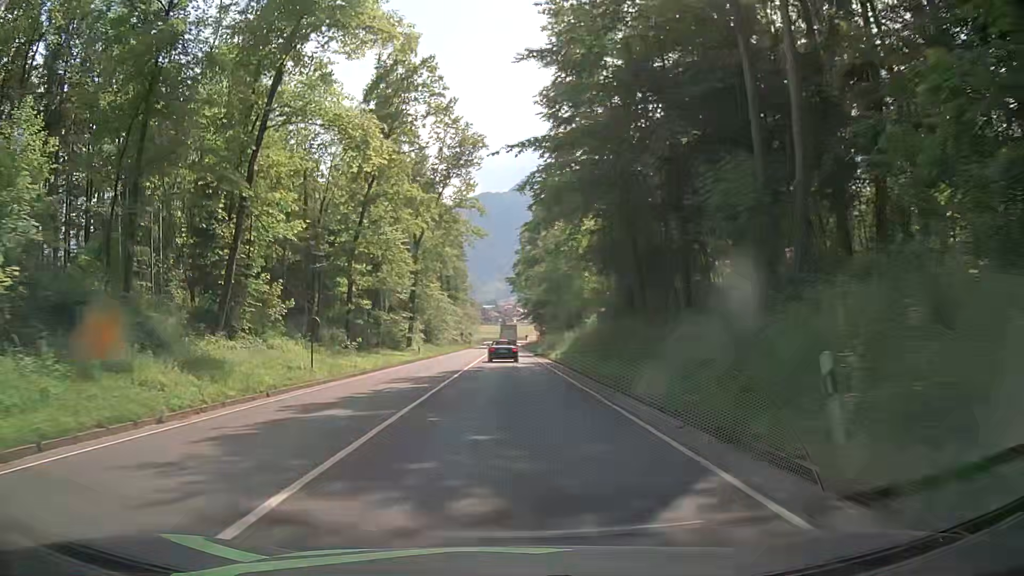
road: primary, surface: asphalt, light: Day
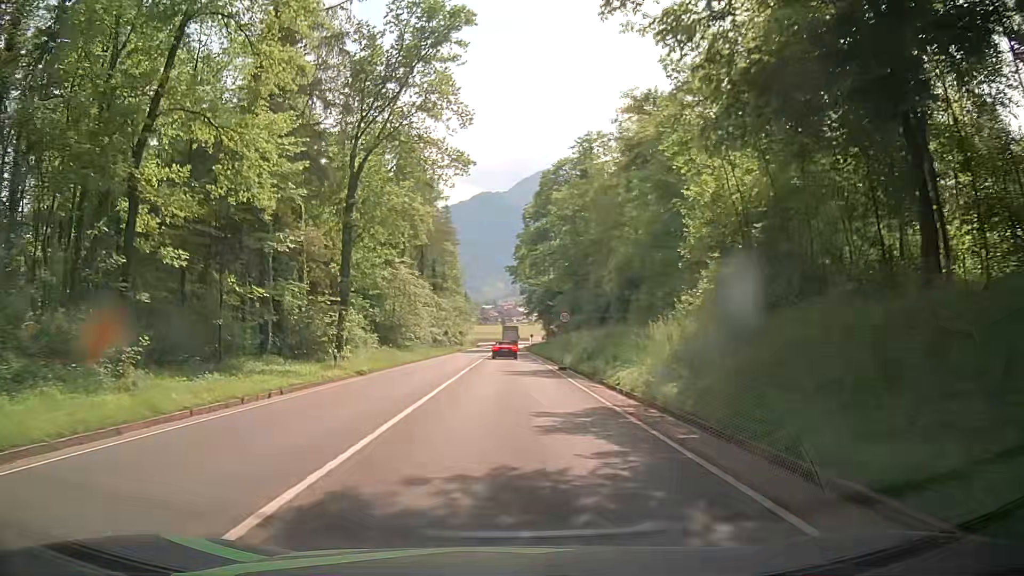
(0.0, +27.2) m; 0°
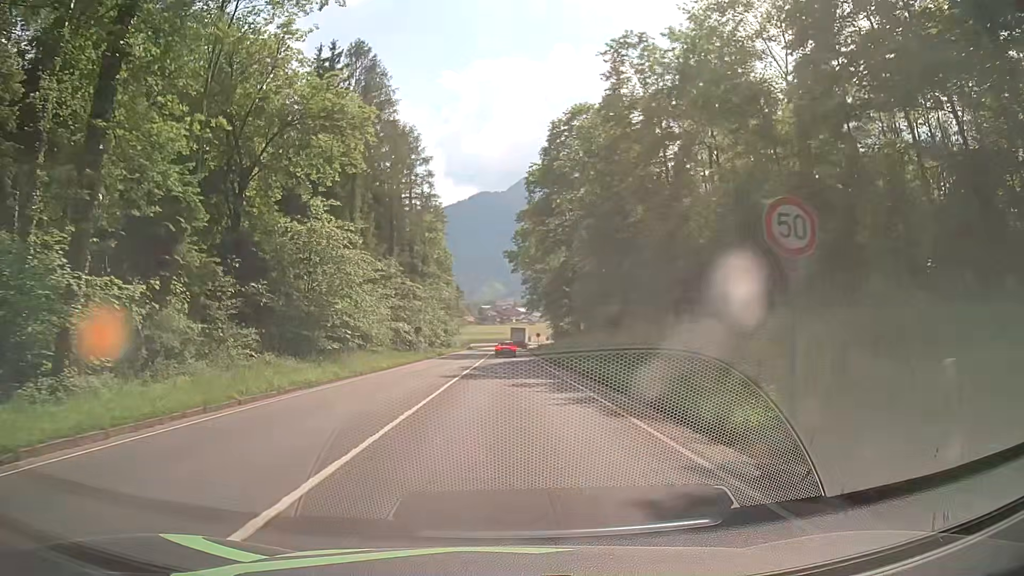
(0.0, +24.9) m; 0°
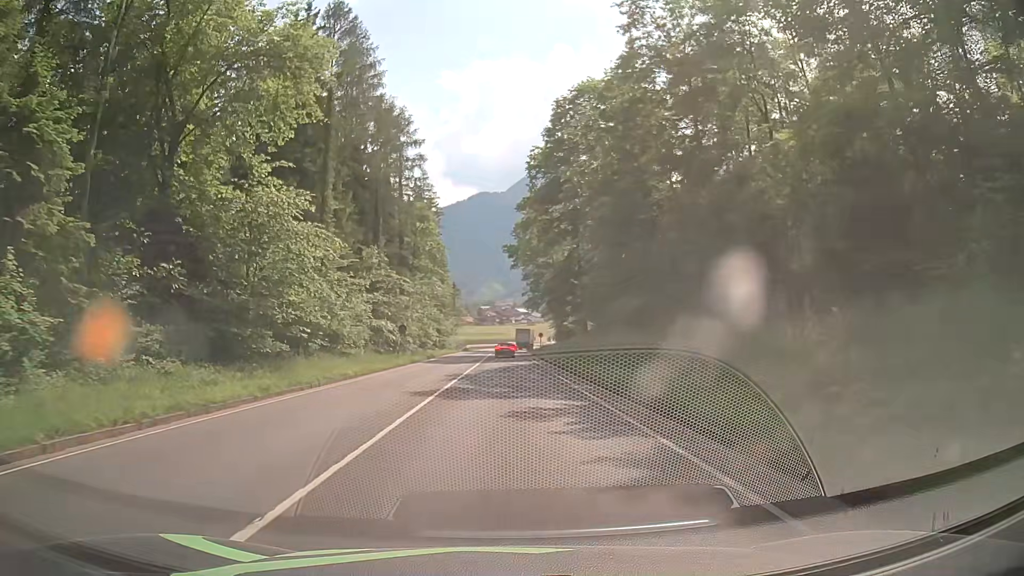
(+0.1, +8.0) m; 0°
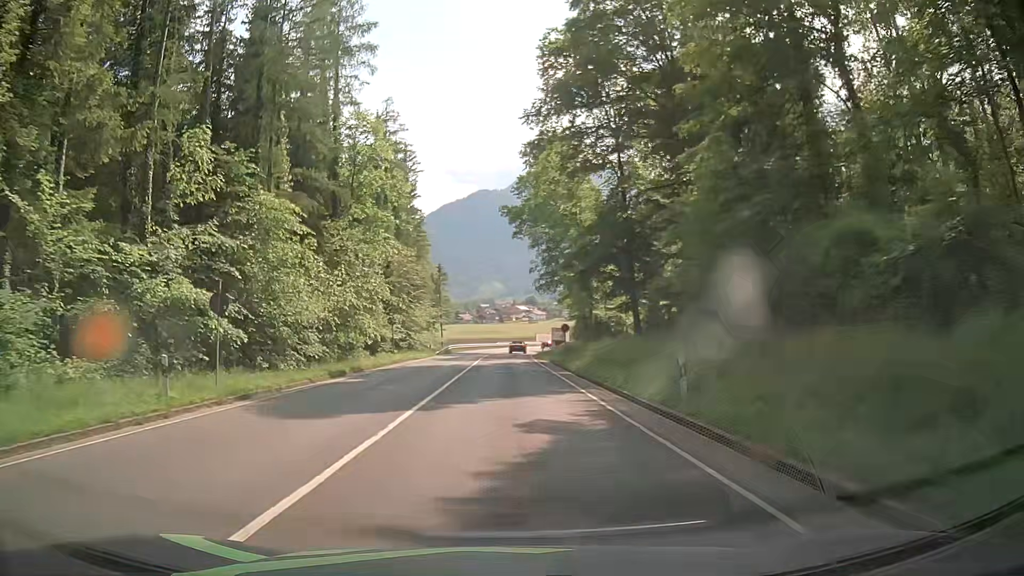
(+0.1, +31.2) m; 0°
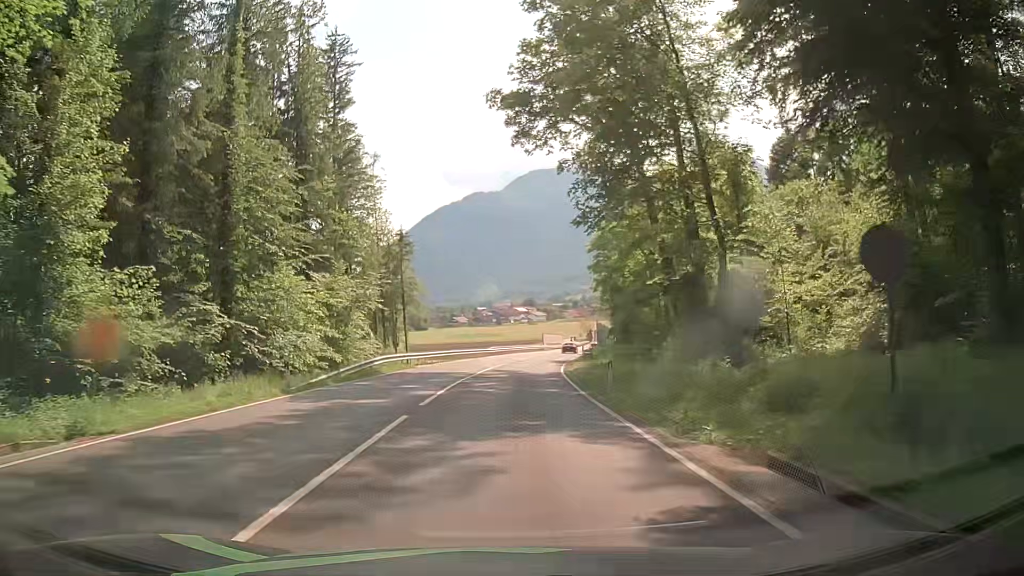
(+0.4, +38.3) m; 0°
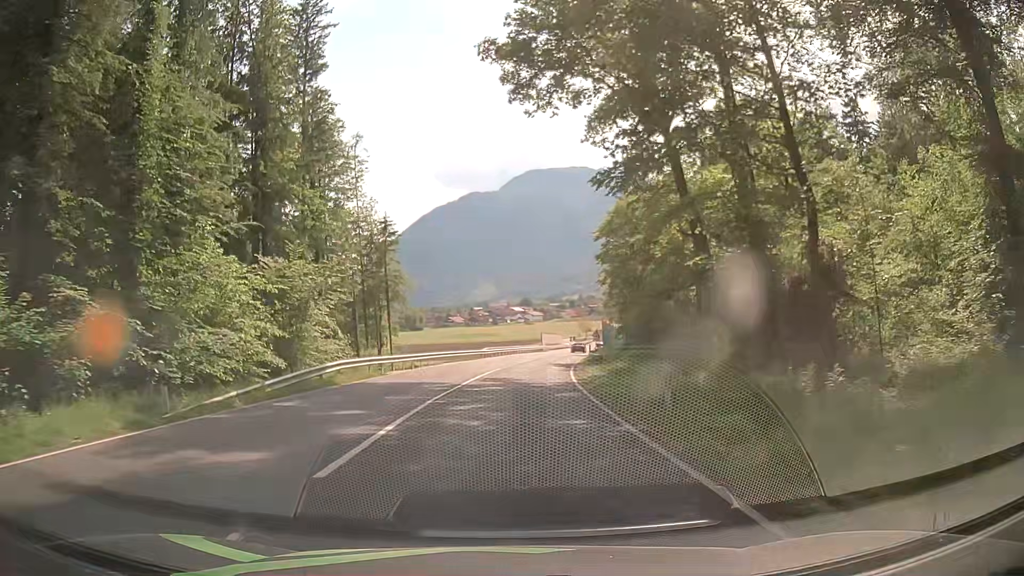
(+0.1, +7.6) m; +1°
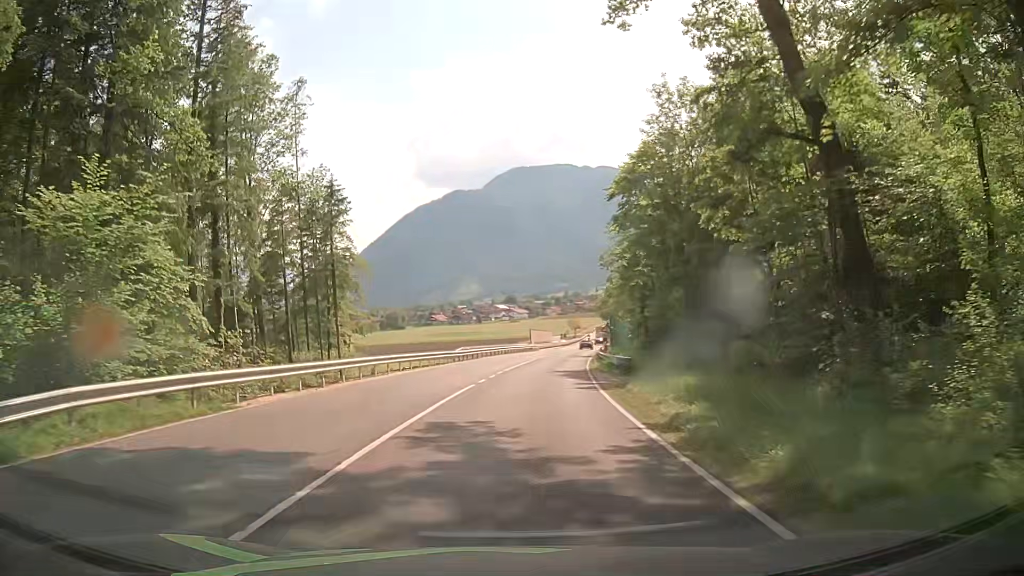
(+0.1, +15.3) m; +1°
(0, +10) (0, +20) (+1, +30) (+2, +40) (+3, +50) (+5, +60) (+7, +70) (+8, +79) (+10, +89) (+11, +99) m
